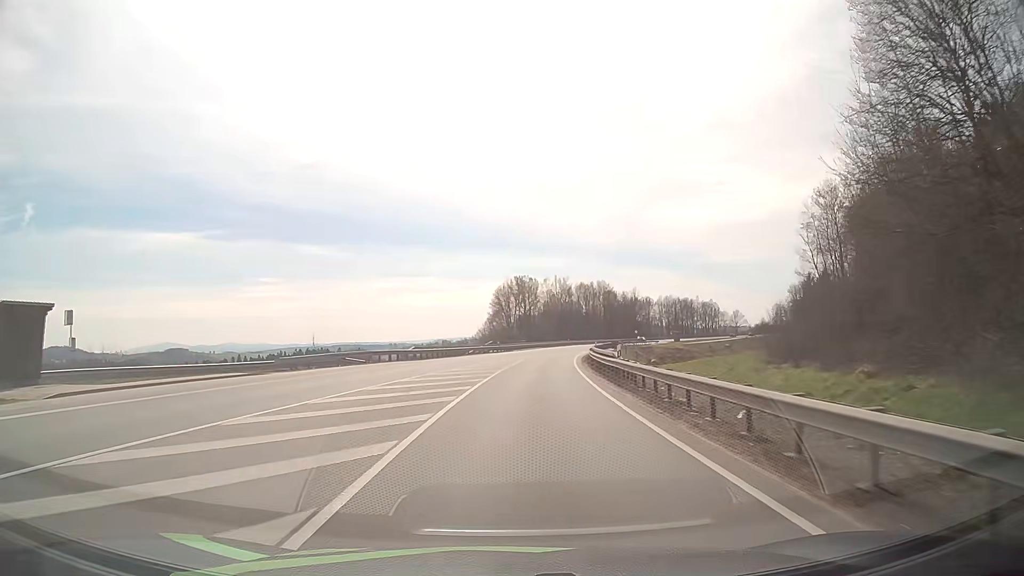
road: primary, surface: asphalt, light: Day
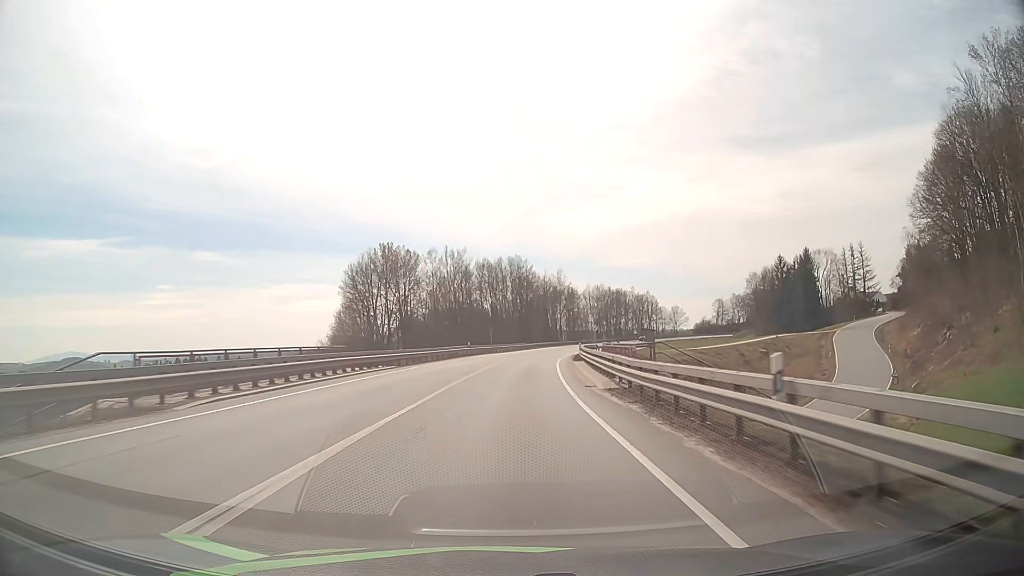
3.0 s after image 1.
(+5.7, +66.9) m; +9°
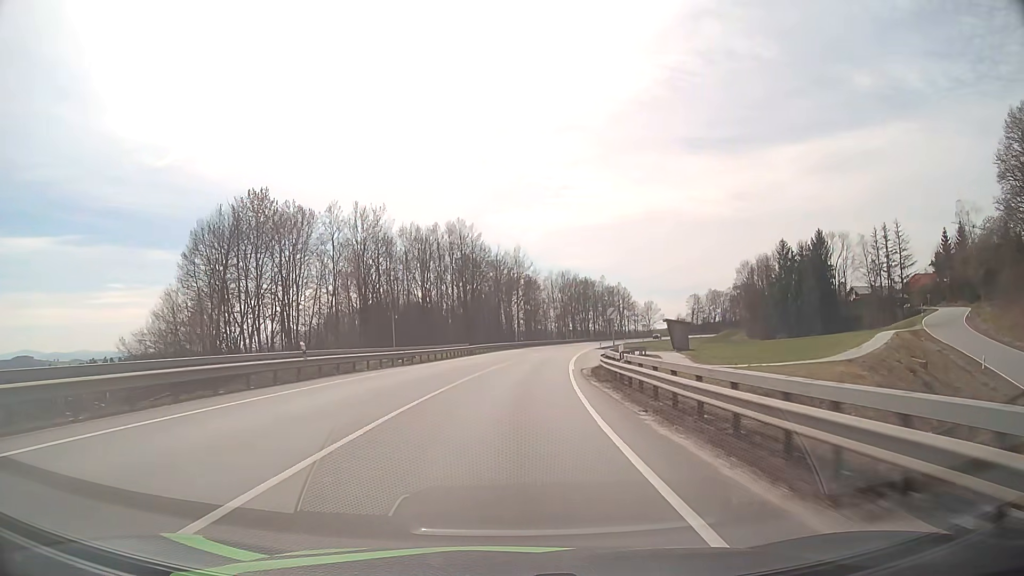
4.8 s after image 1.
(+1.6, +40.2) m; +4°
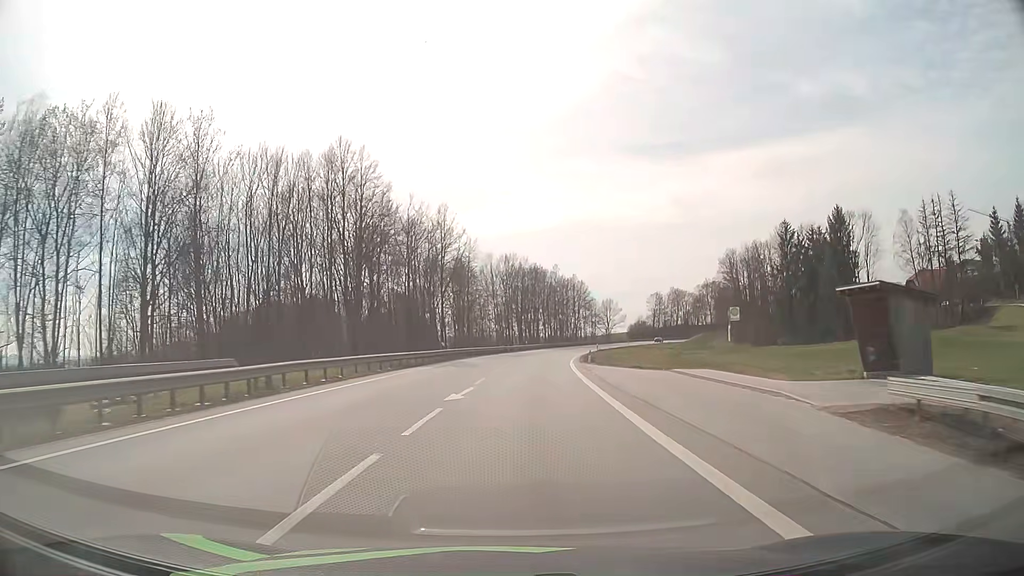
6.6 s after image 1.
(+1.9, +40.2) m; +5°
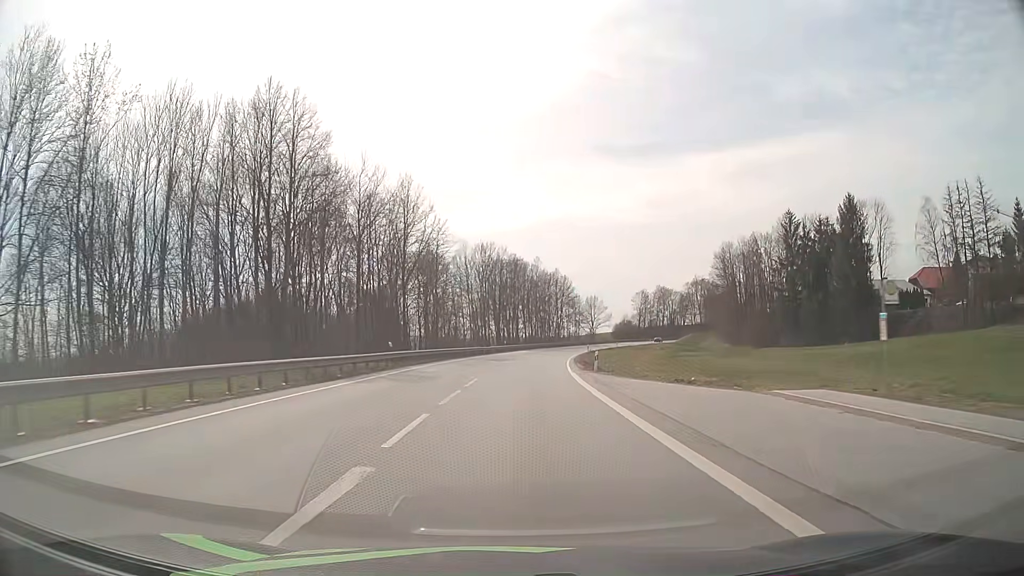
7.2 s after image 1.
(+0.2, +13.4) m; +2°
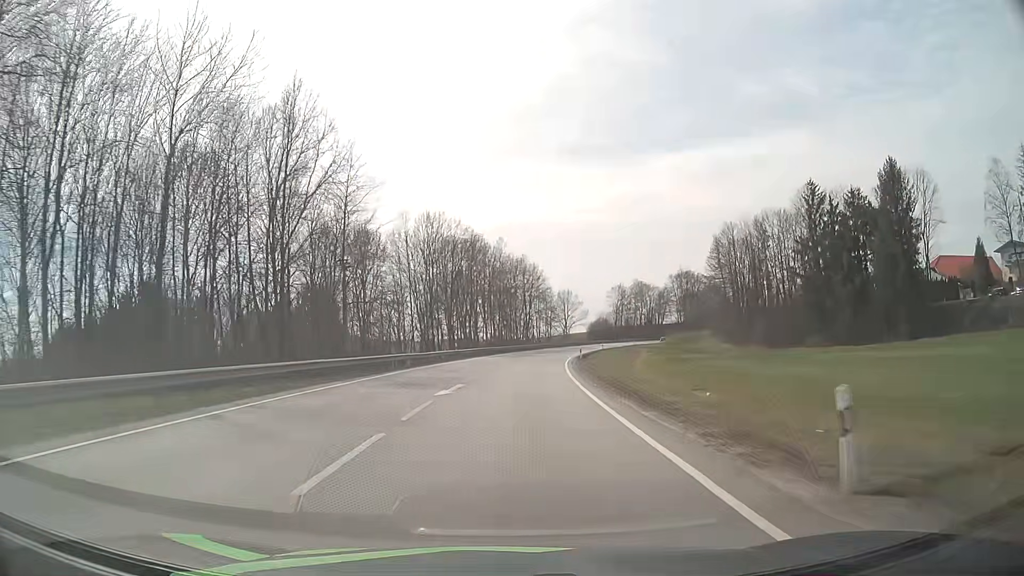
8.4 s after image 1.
(+0.8, +26.8) m; +3°
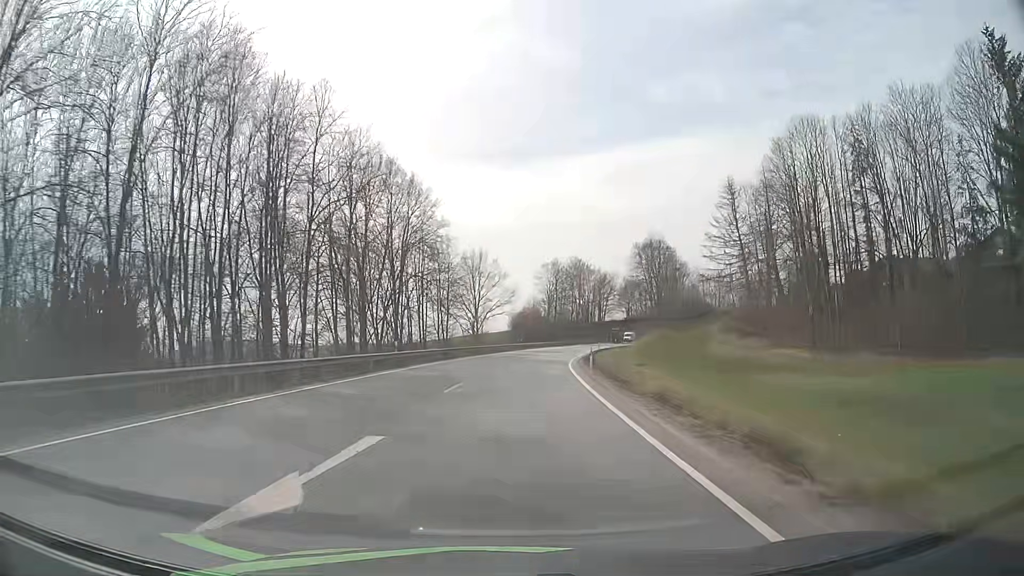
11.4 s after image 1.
(+4.6, +66.7) m; +8°
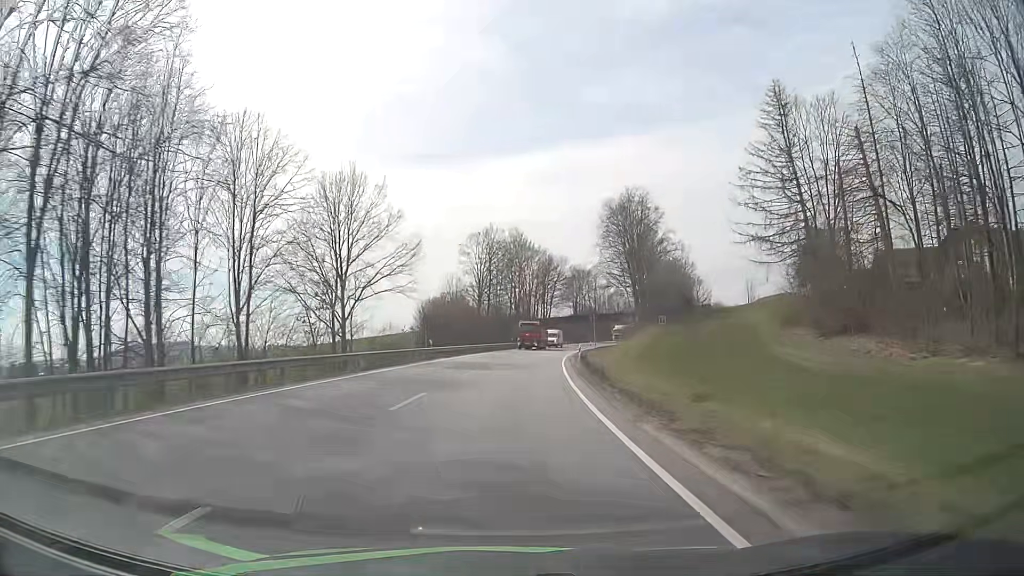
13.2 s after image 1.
(+2.1, +40.0) m; +6°
(0, +10) (0, +20) (+1, +30) (+2, +40) (+3, +50) (+4, +60) (+5, +70) (+7, +80) (+9, +89) (+11, +99) m
